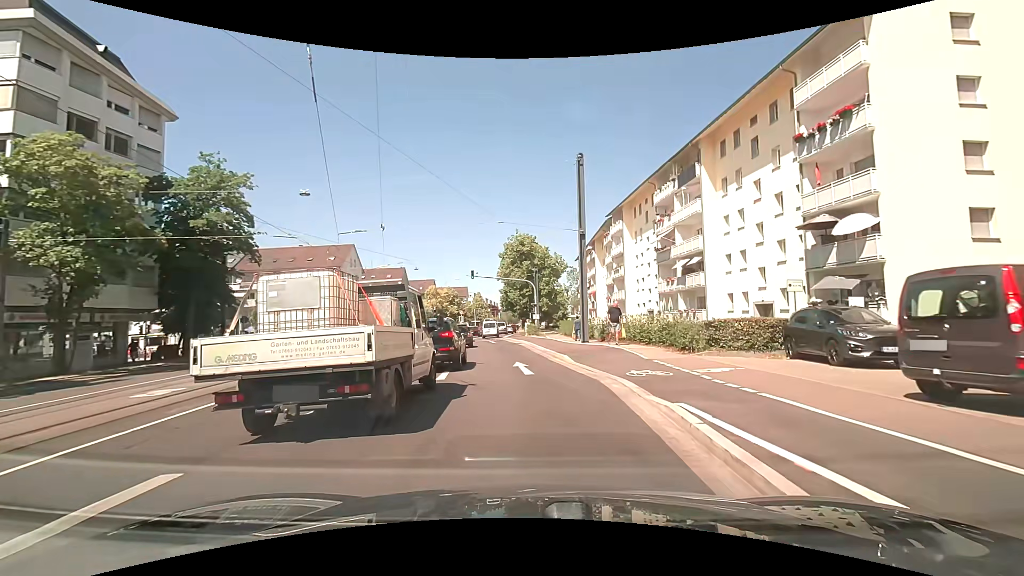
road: primary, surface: asphalt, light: Day
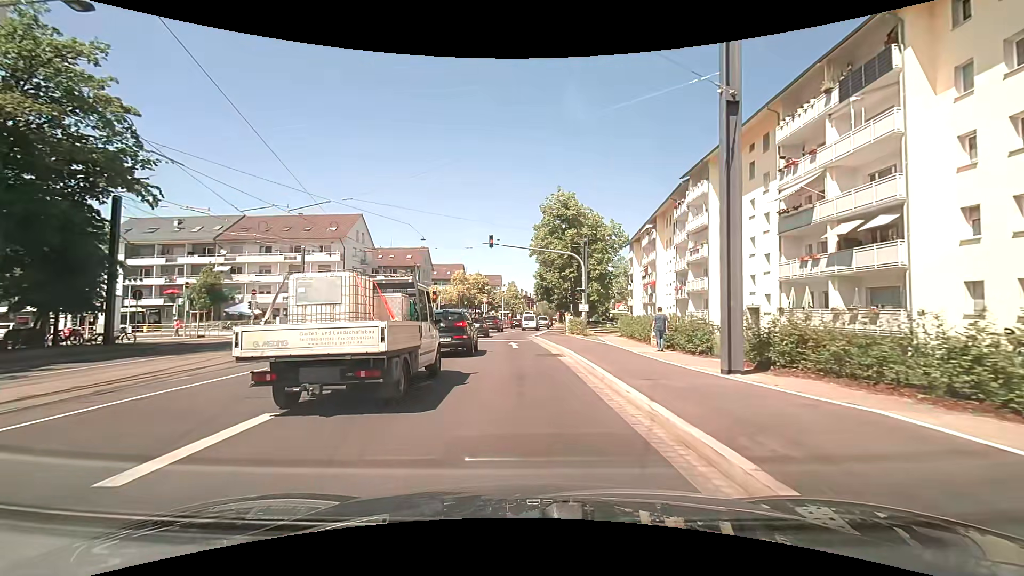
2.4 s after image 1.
(-0.4, +15.9) m; -3°
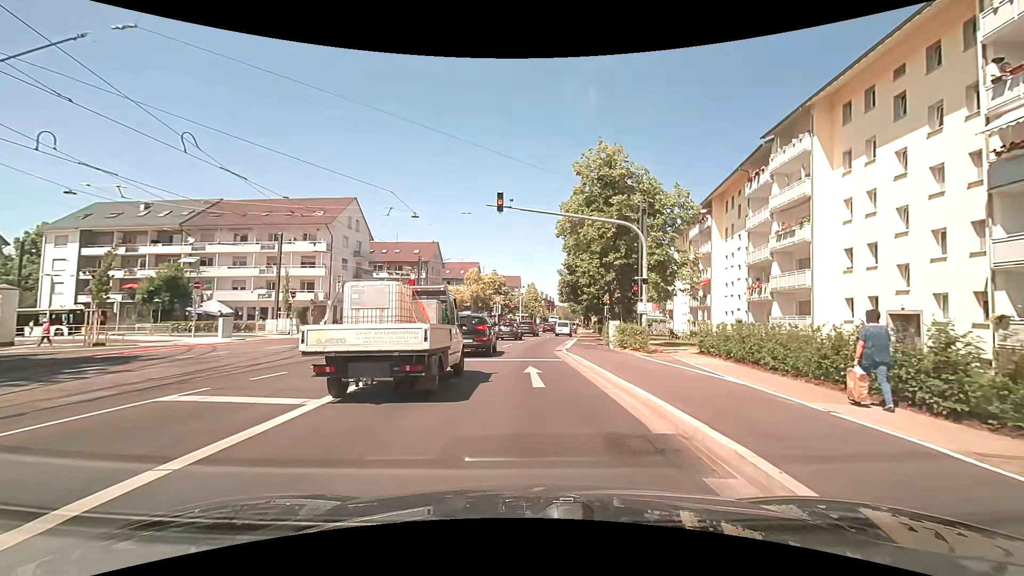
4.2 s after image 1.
(-0.5, +11.7) m; -3°
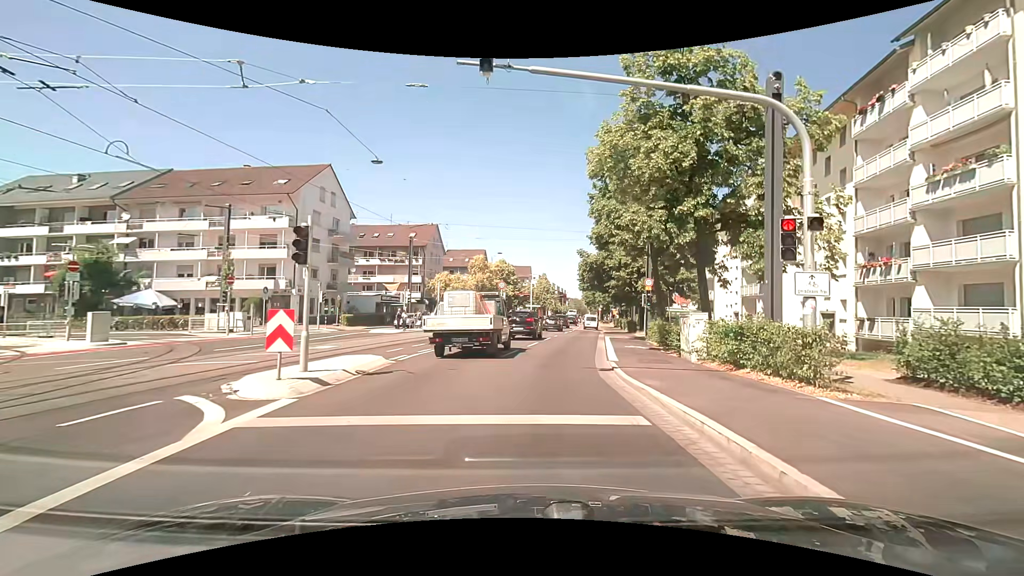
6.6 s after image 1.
(0.0, +11.0) m; -2°
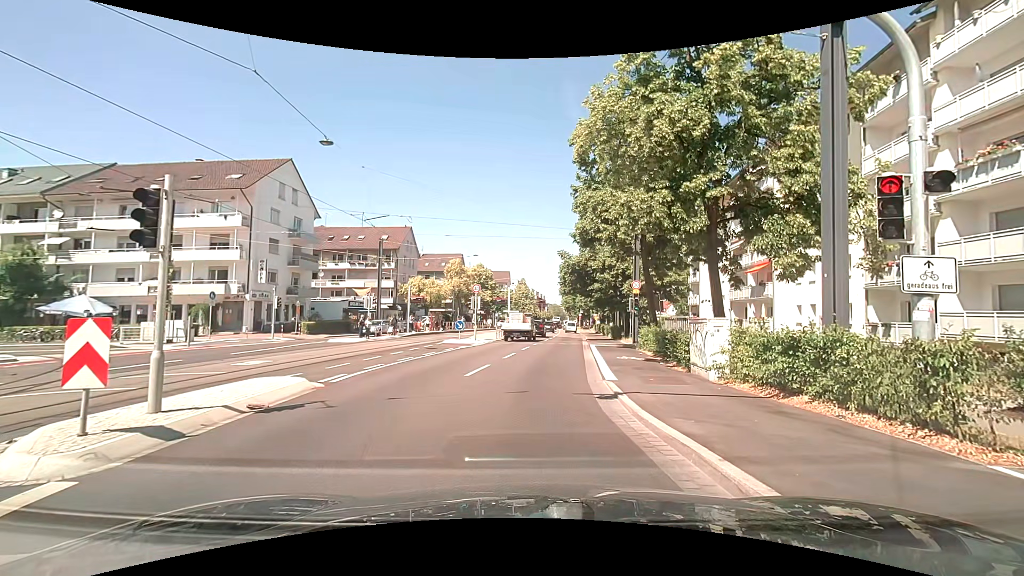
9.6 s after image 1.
(+0.1, +3.2) m; +3°
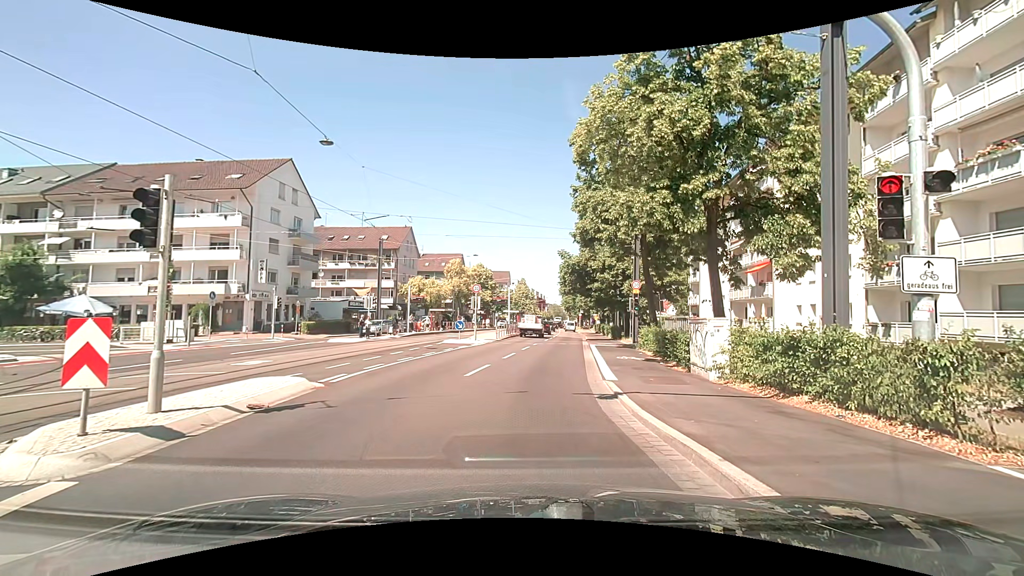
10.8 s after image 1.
(0.0, 0.0) m; 0°
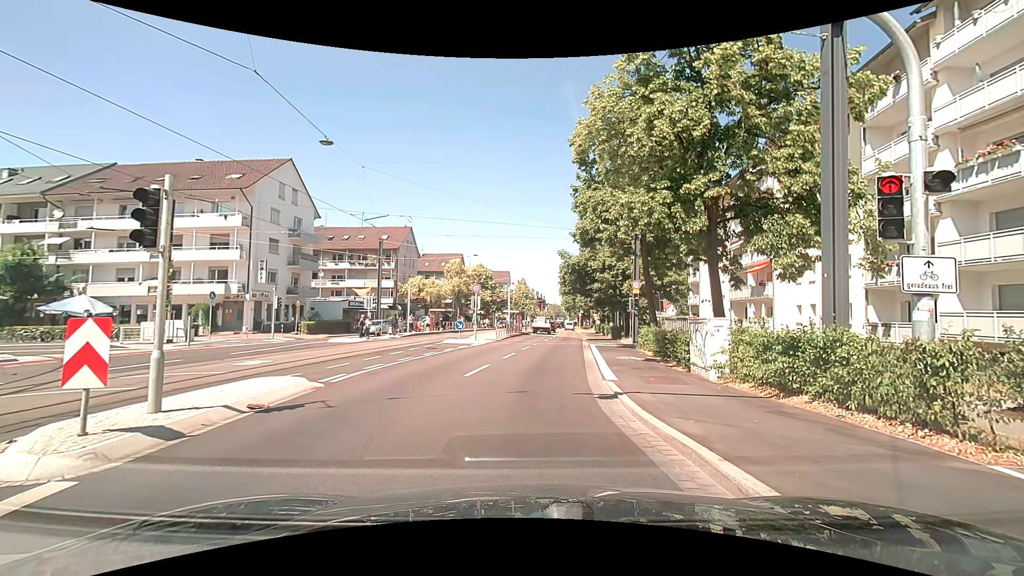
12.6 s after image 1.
(0.0, 0.0) m; 0°
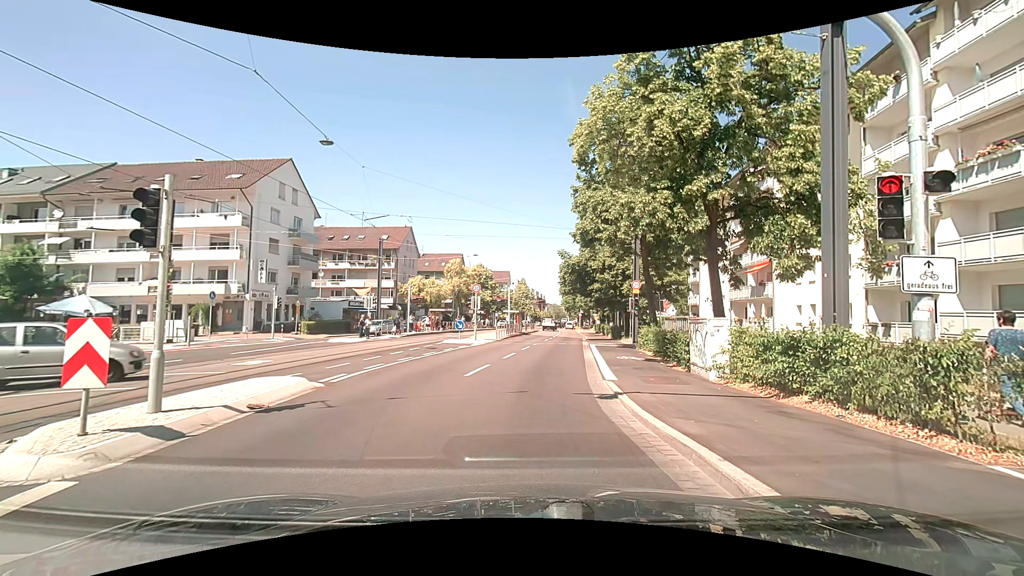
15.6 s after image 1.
(0.0, 0.0) m; 0°
(0, +10) (+1, +20) (+2, +30) (+4, +40) (+5, +50) (+6, +60) (+7, +70) (+8, +80) (+9, +90) (+10, +100) m
